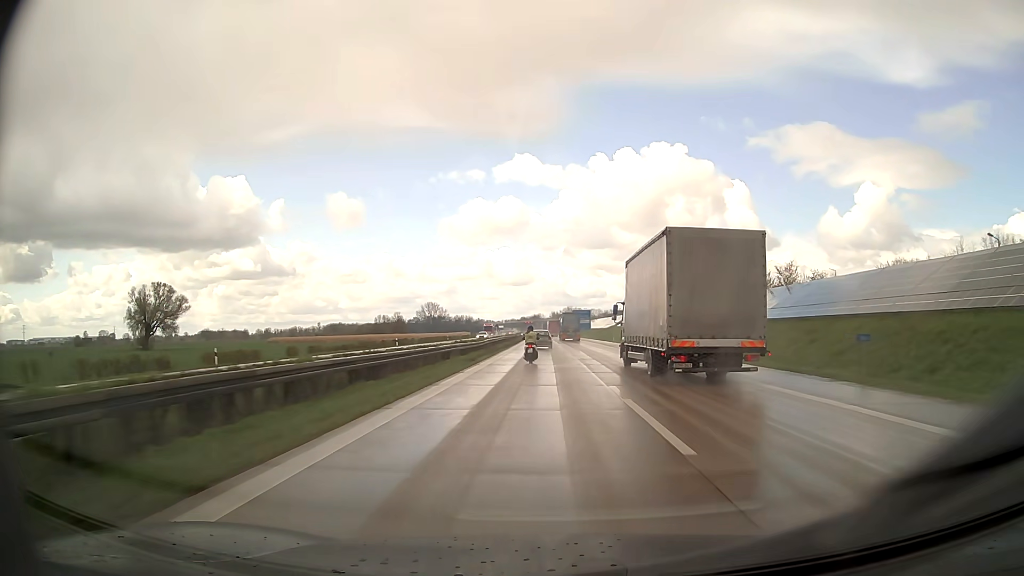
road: motorway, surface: asphalt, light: Day
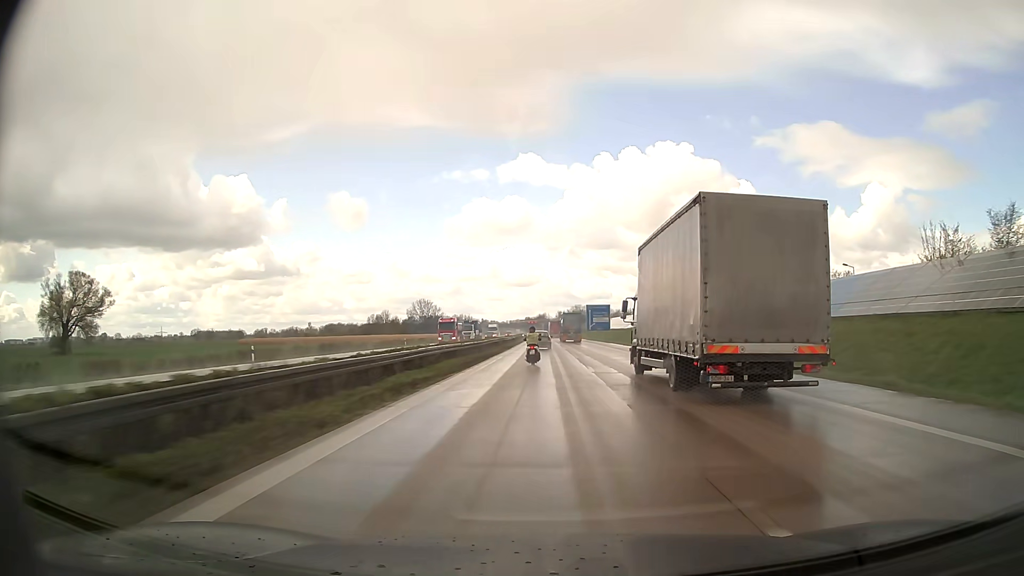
(-0.2, +45.0) m; 0°
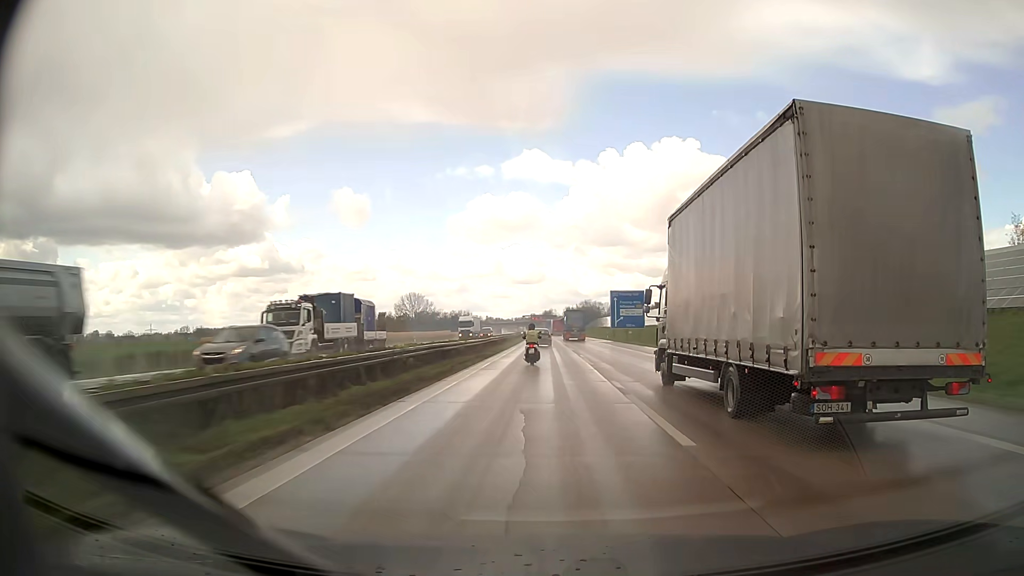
(-0.2, +44.9) m; -1°
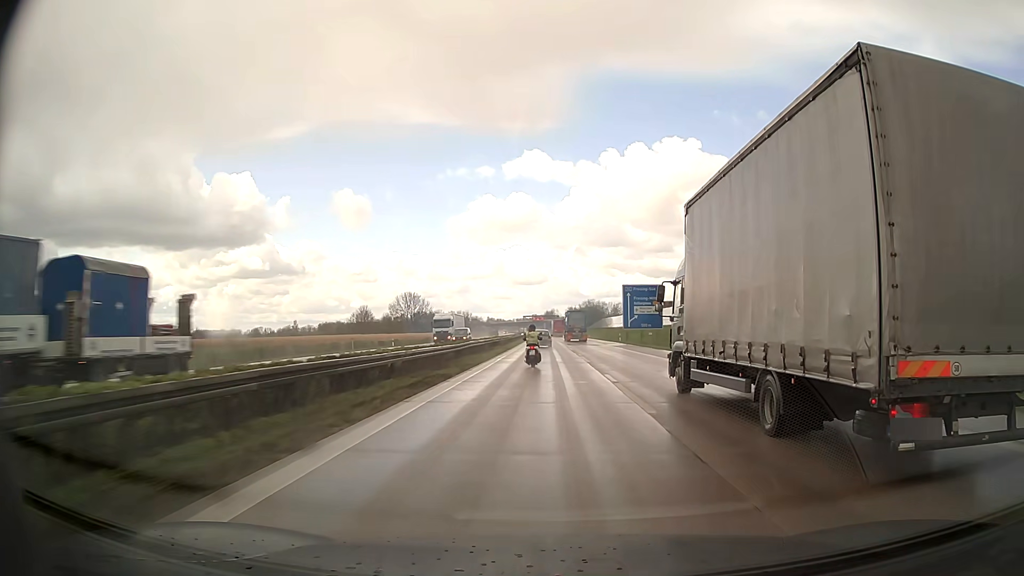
(0.0, +14.9) m; 0°
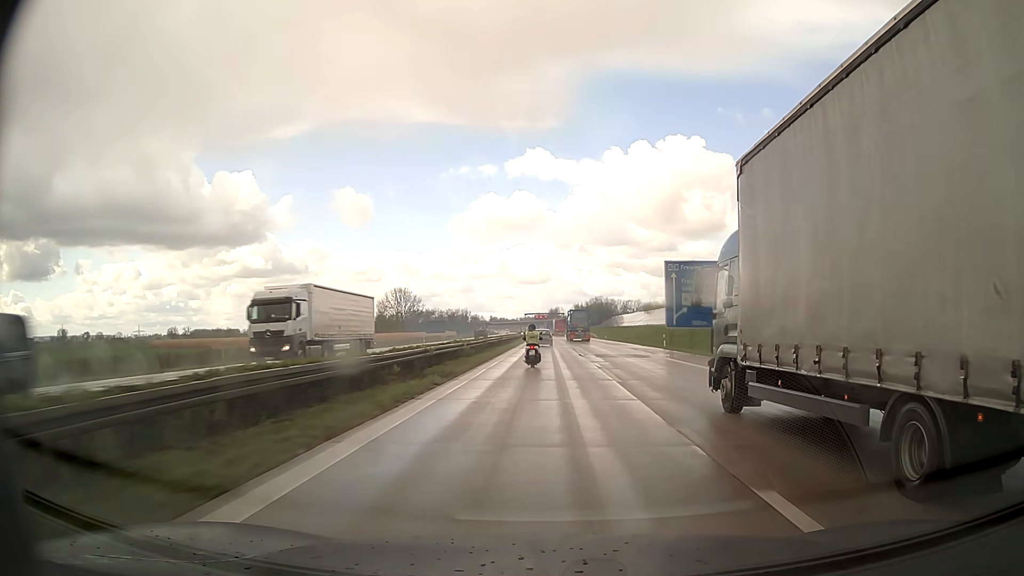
(-0.1, +29.6) m; 0°
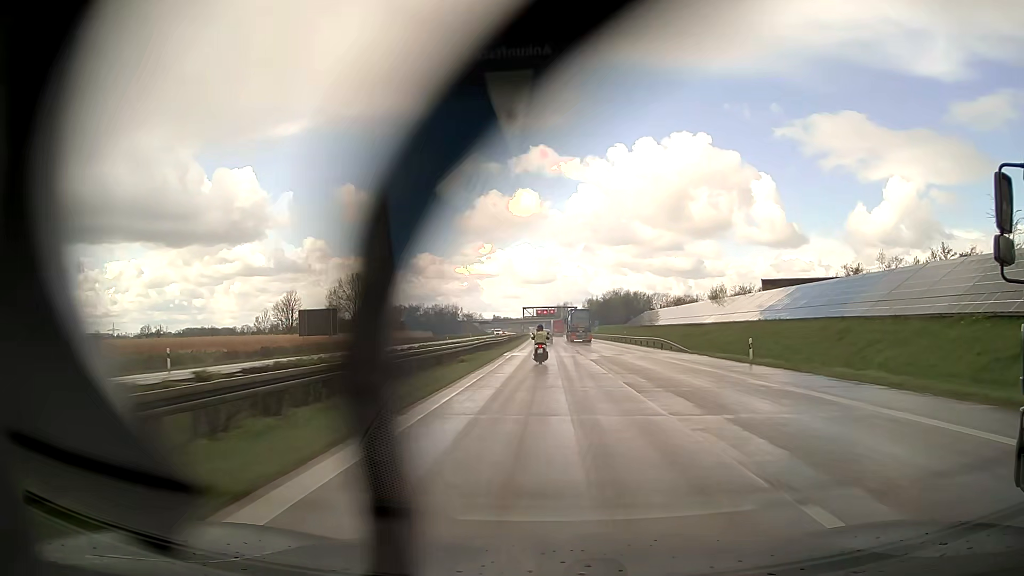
(-0.3, +72.8) m; -1°
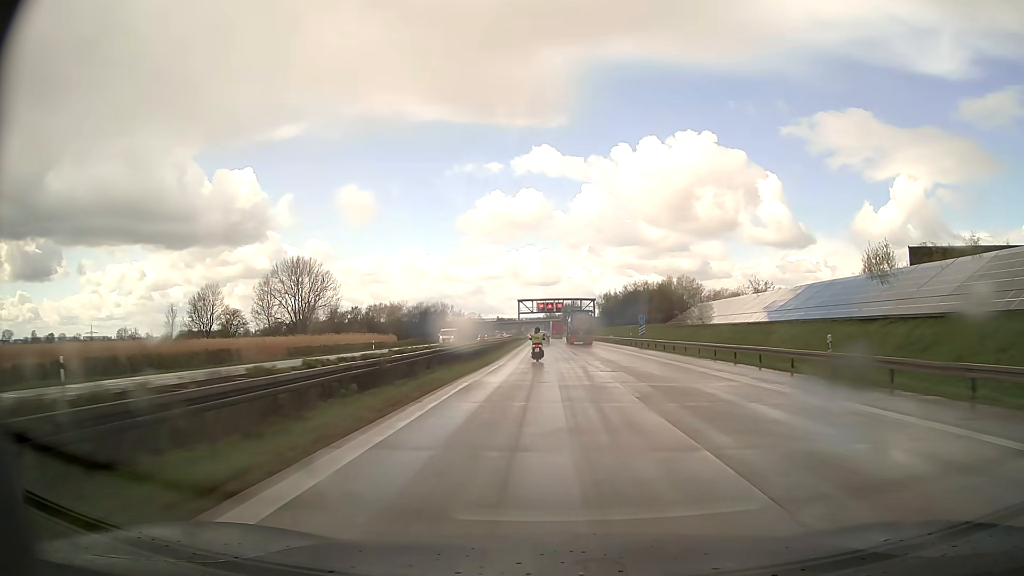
(0.0, +58.5) m; 0°
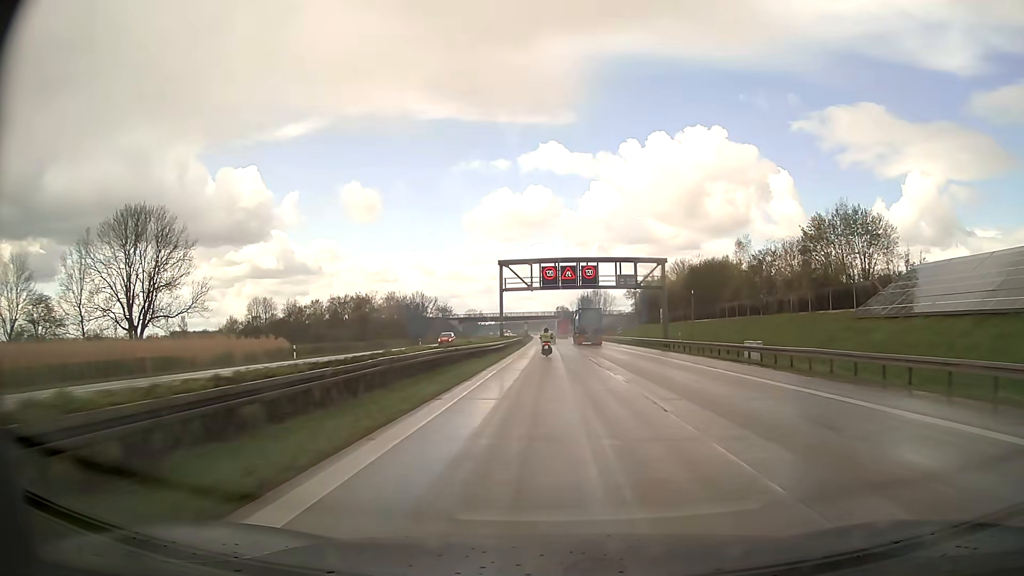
(-0.7, +74.9) m; -1°
(0, +10) (0, +20) (0, +30) (0, +40) (0, +50) (0, +60) (0, +70) (0, +80) (0, +90) (0, +100) m
